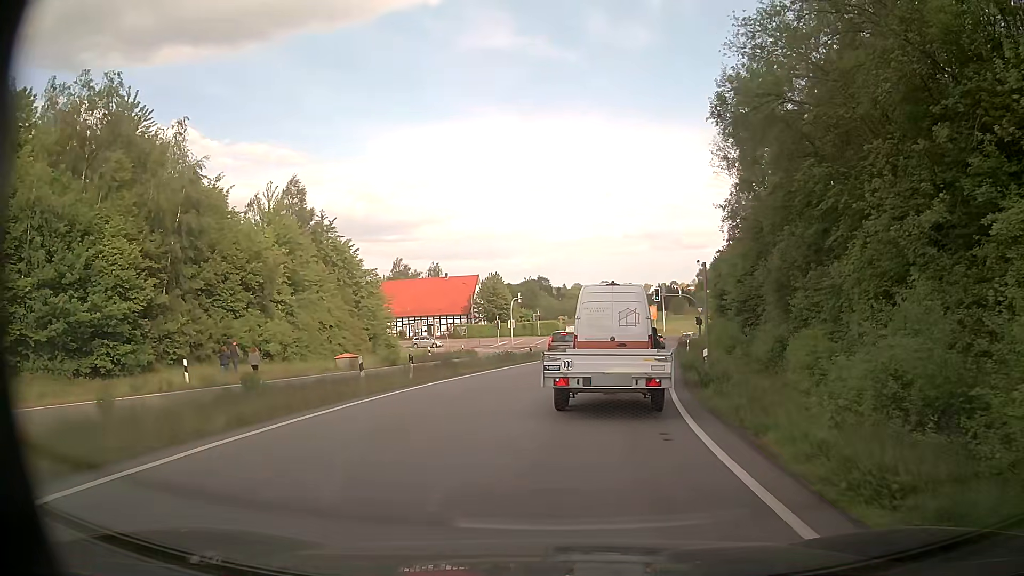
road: trunk_link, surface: asphalt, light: Day
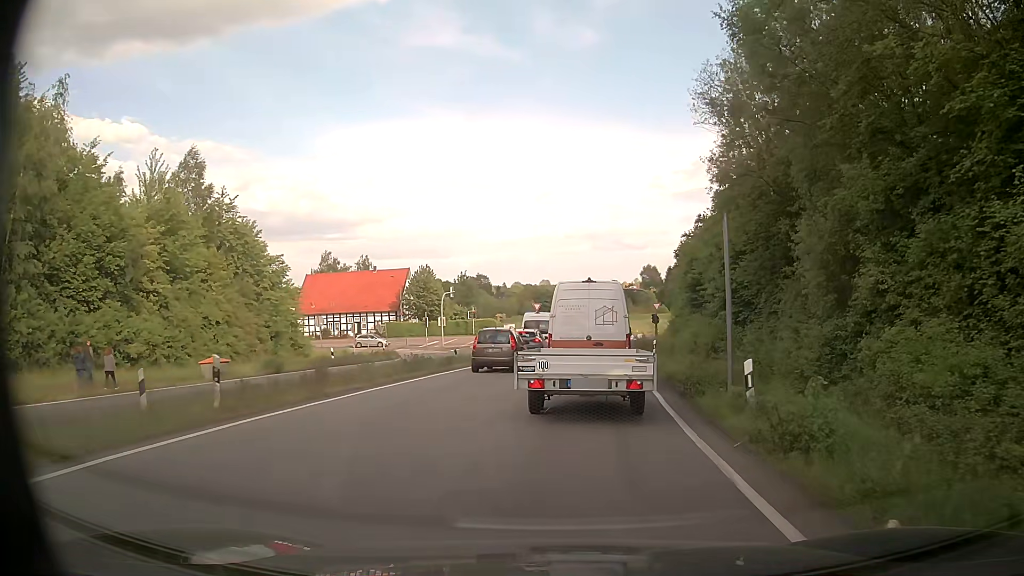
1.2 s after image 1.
(+0.5, +9.4) m; +5°
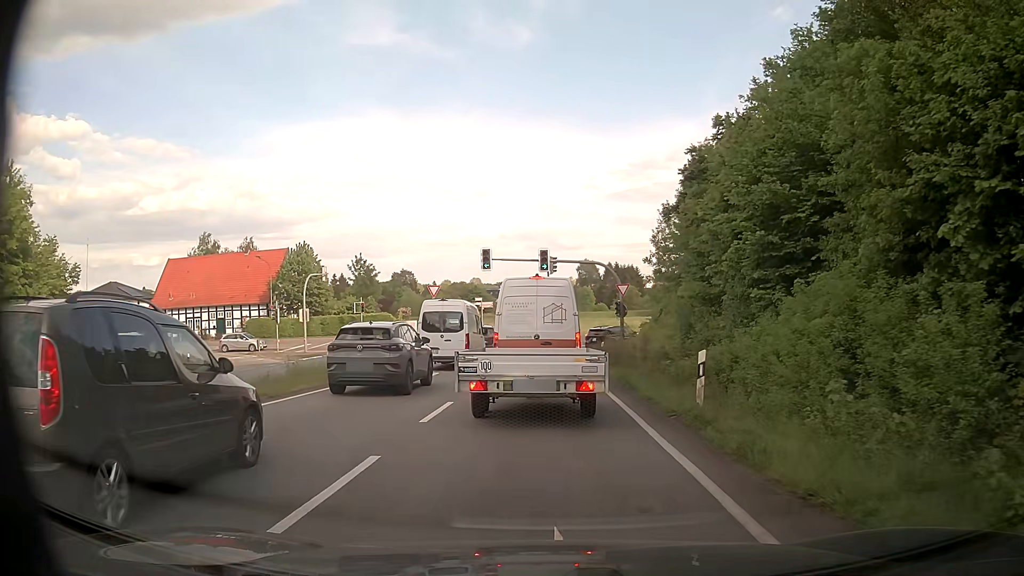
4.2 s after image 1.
(+2.0, +23.5) m; +6°
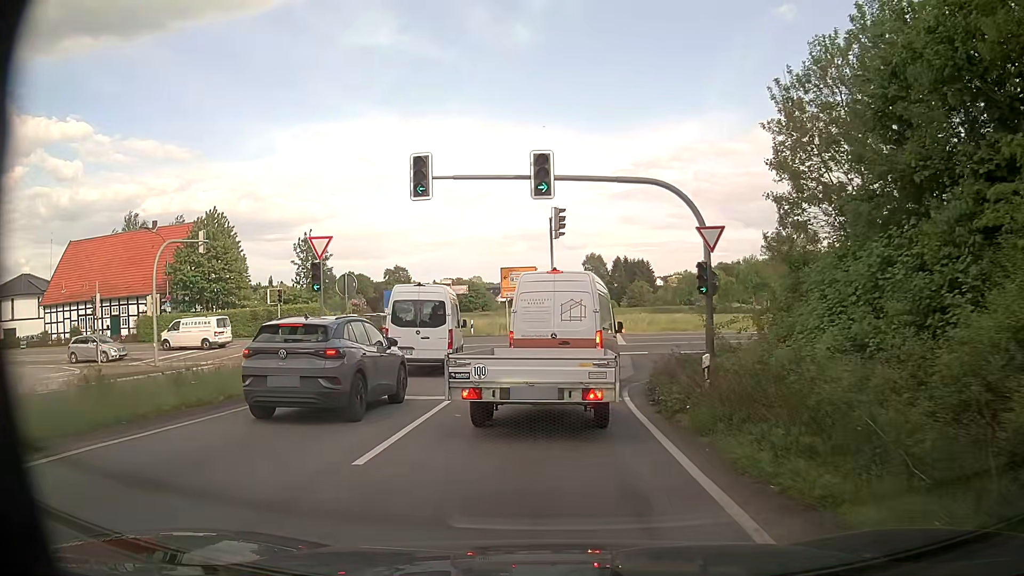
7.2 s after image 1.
(+0.1, +21.6) m; 0°
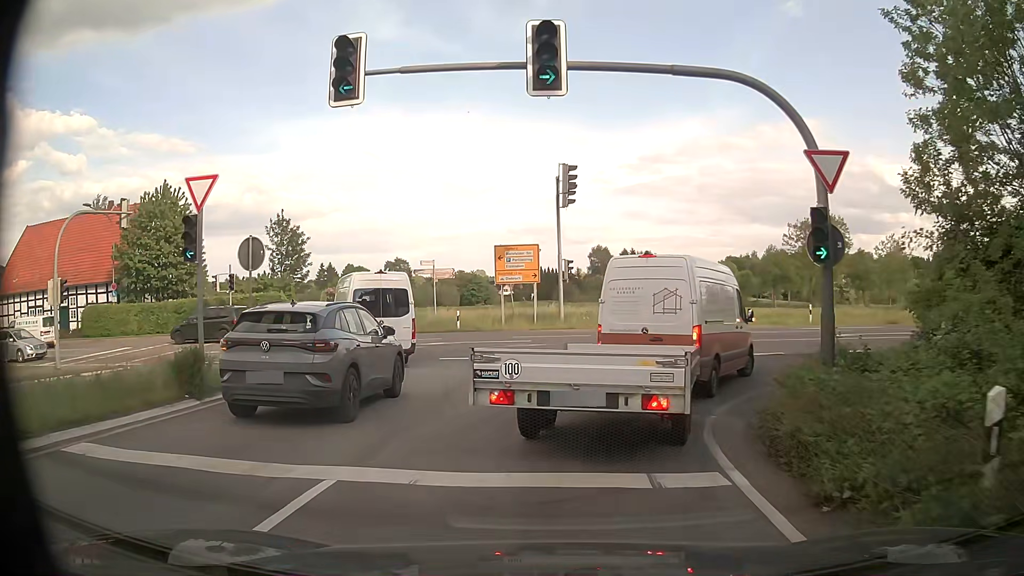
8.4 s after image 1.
(0.0, +7.8) m; 0°
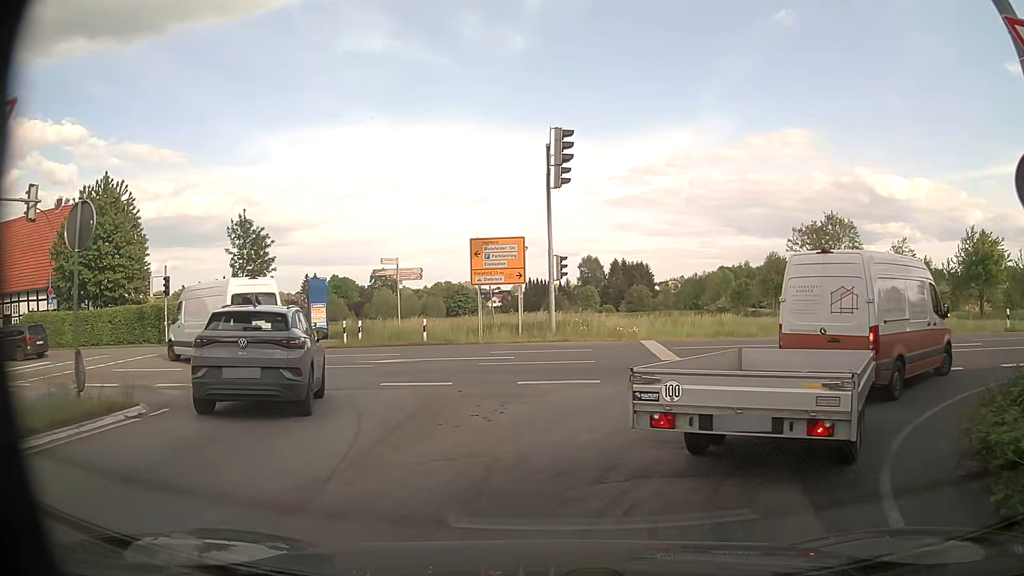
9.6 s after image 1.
(-0.1, +6.0) m; +1°
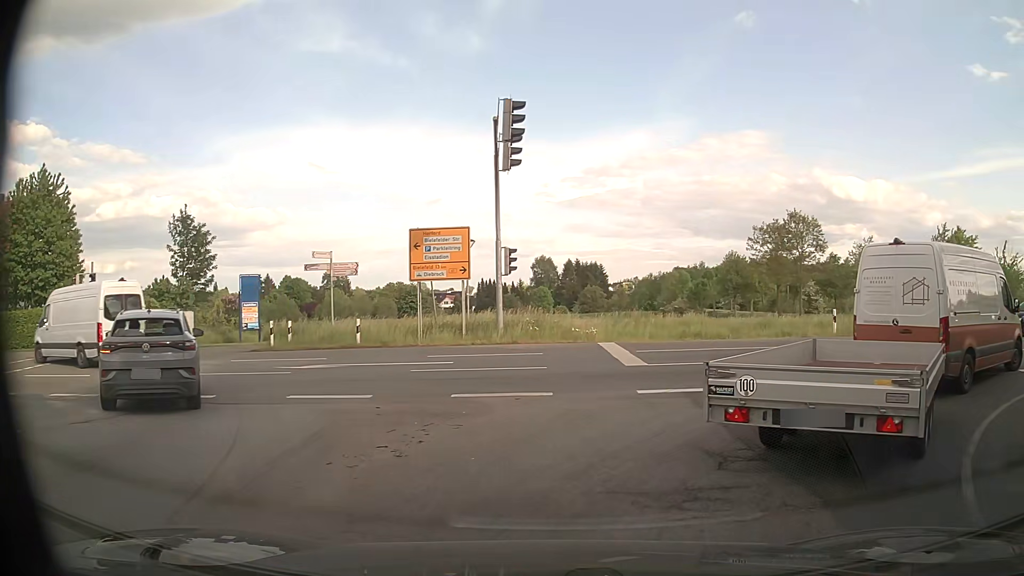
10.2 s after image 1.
(0.0, +2.7) m; +3°
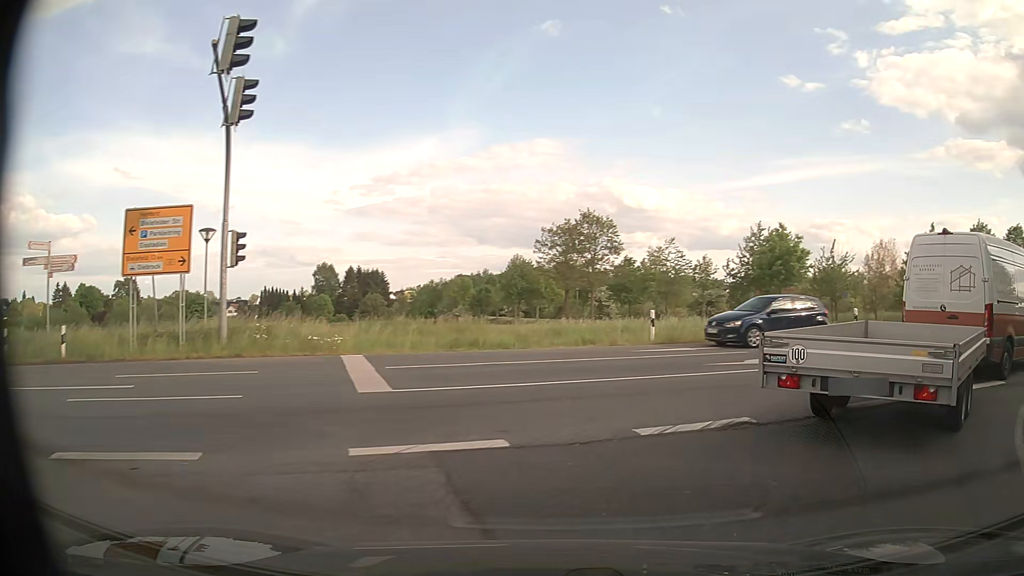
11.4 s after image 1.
(+0.8, +5.4) m; +19°
(+3, +9) (+11, +15) (+21, +18) (+30, +22) (+40, +25) (+49, +29) (+58, +32) (+68, +35) (+77, +38) (+87, +41) m
